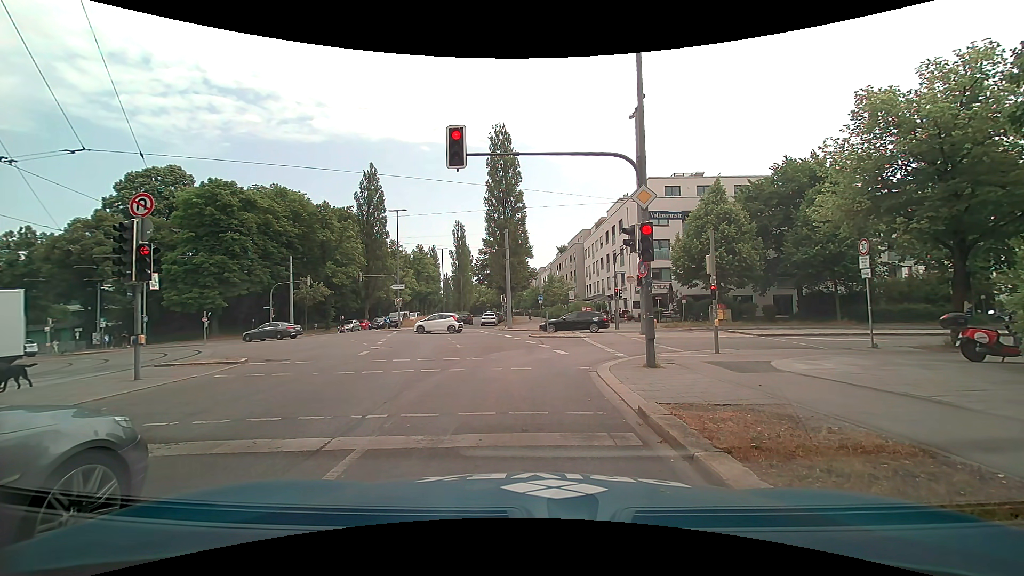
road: secondary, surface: asphalt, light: Day
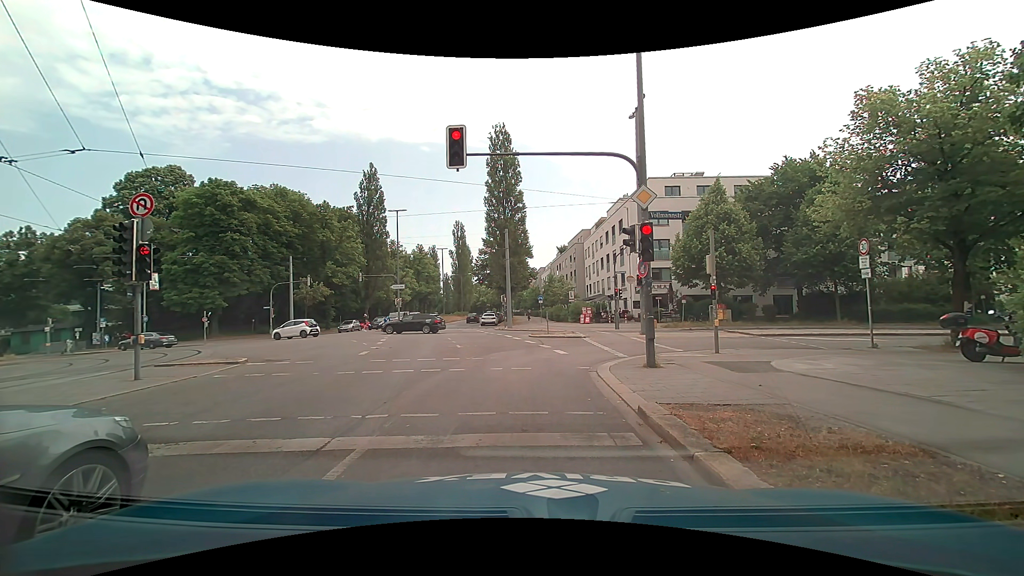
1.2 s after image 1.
(0.0, 0.0) m; 0°
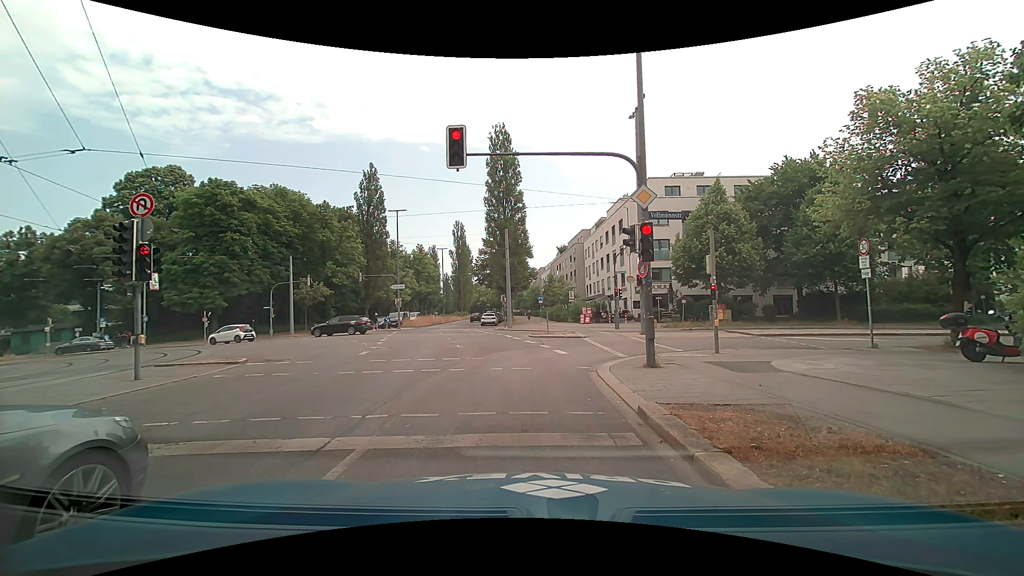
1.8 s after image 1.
(0.0, 0.0) m; 0°
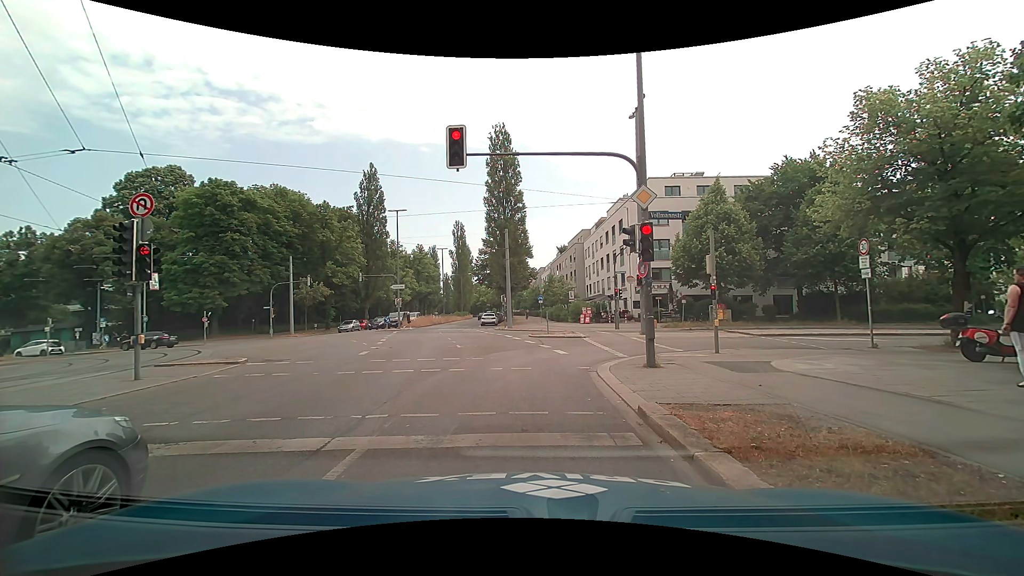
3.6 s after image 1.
(0.0, 0.0) m; 0°
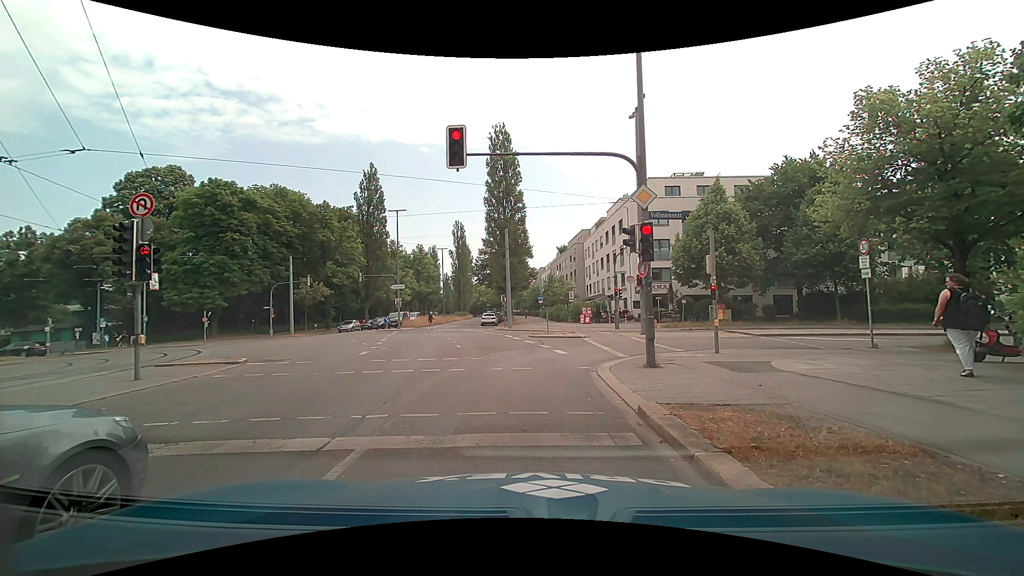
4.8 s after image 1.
(0.0, 0.0) m; 0°
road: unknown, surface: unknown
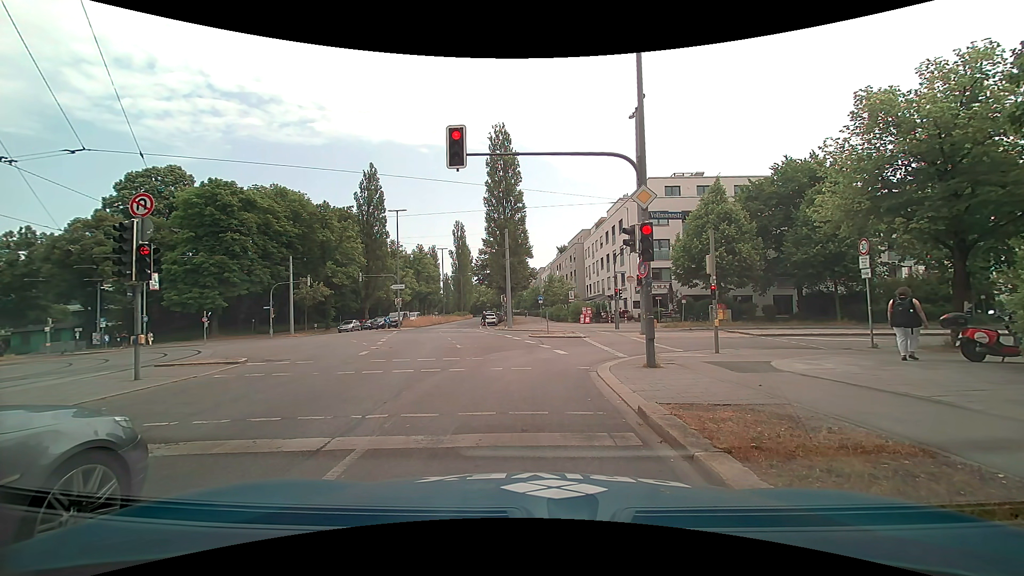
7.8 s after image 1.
(0.0, 0.0) m; 0°
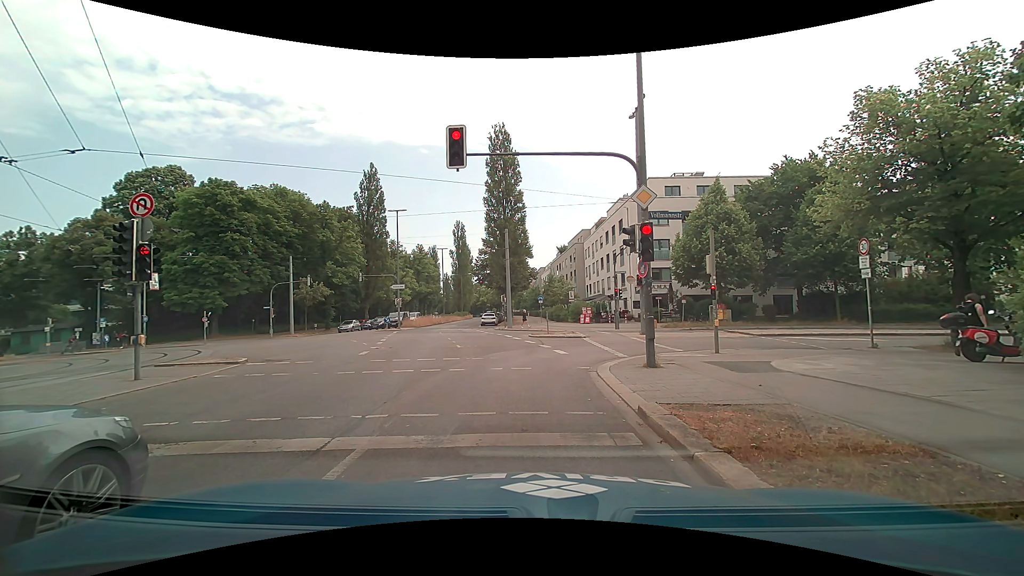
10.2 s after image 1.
(0.0, 0.0) m; 0°
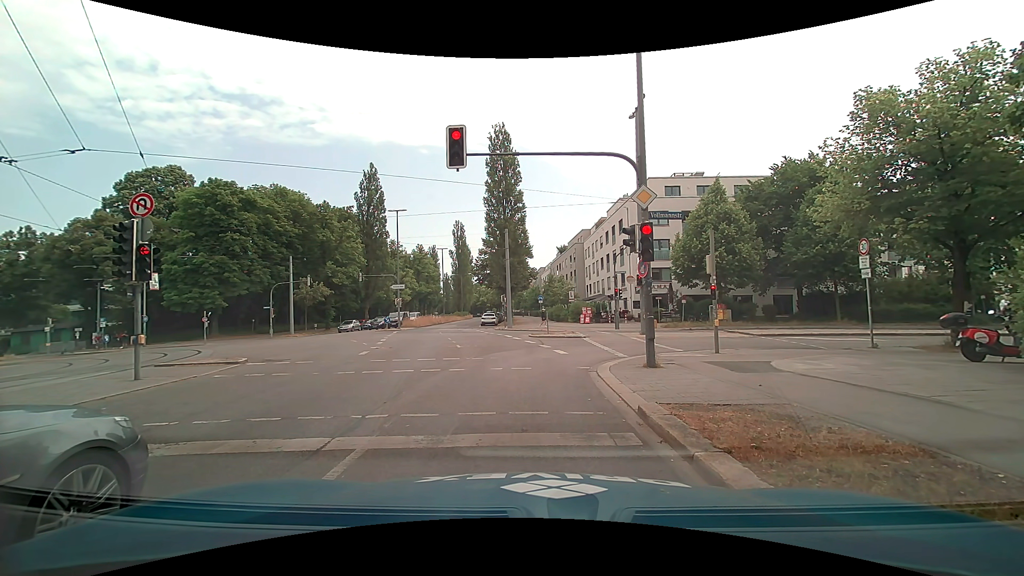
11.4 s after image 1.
(0.0, 0.0) m; 0°
